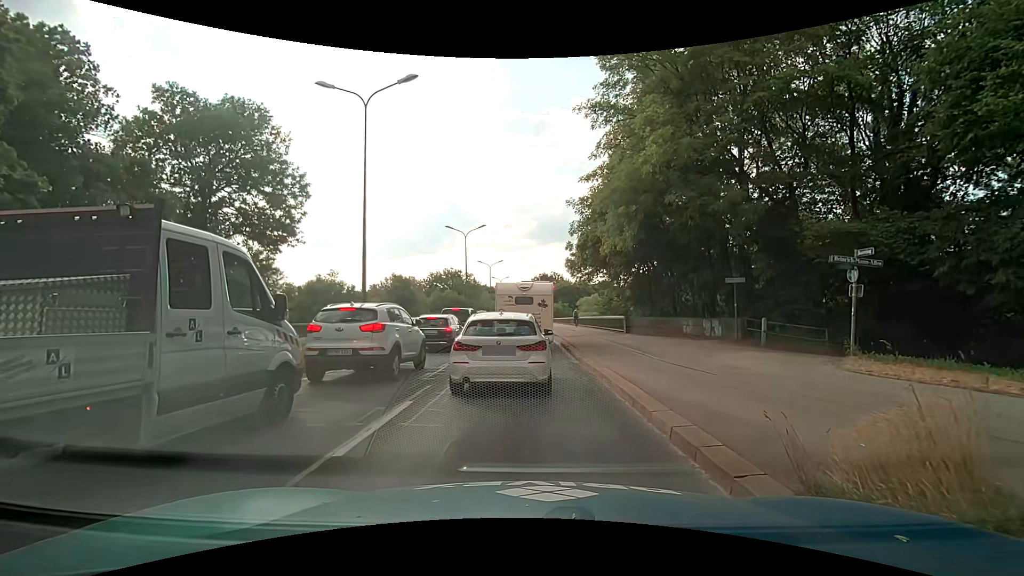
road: trunk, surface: asphalt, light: Day
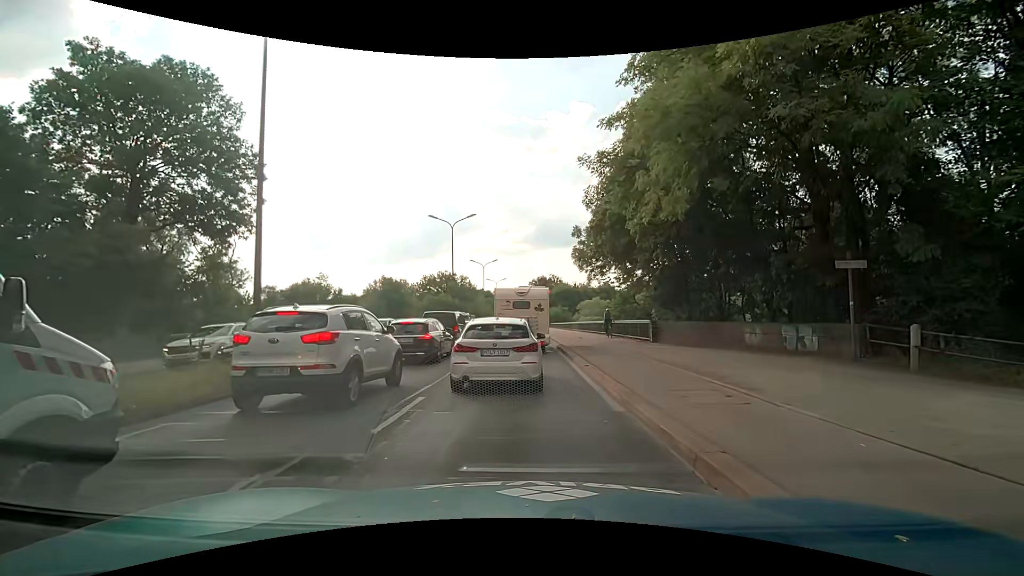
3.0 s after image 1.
(-0.1, +7.5) m; 0°
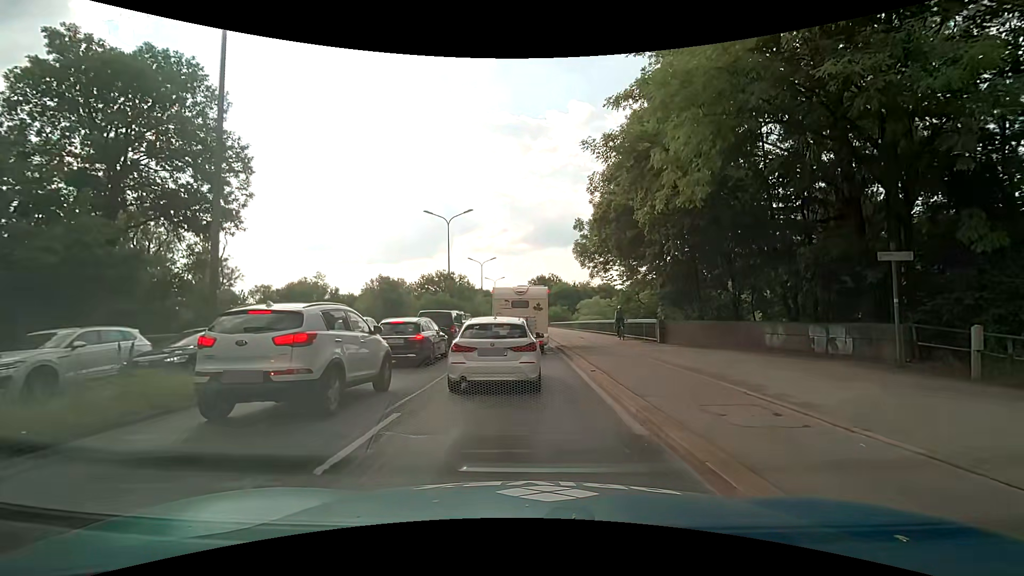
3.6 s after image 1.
(0.0, +1.6) m; 0°
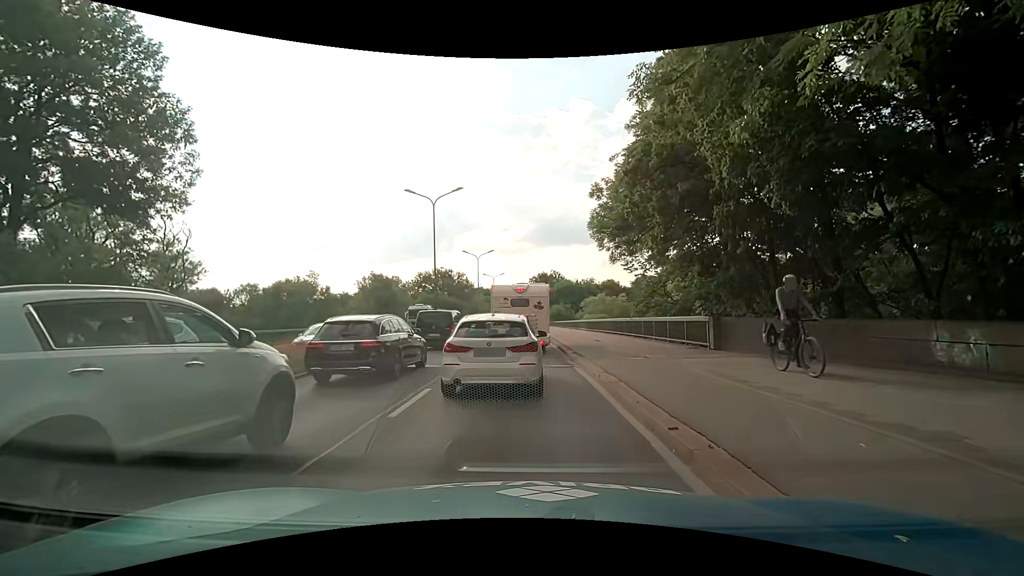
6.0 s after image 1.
(0.0, +6.7) m; -1°
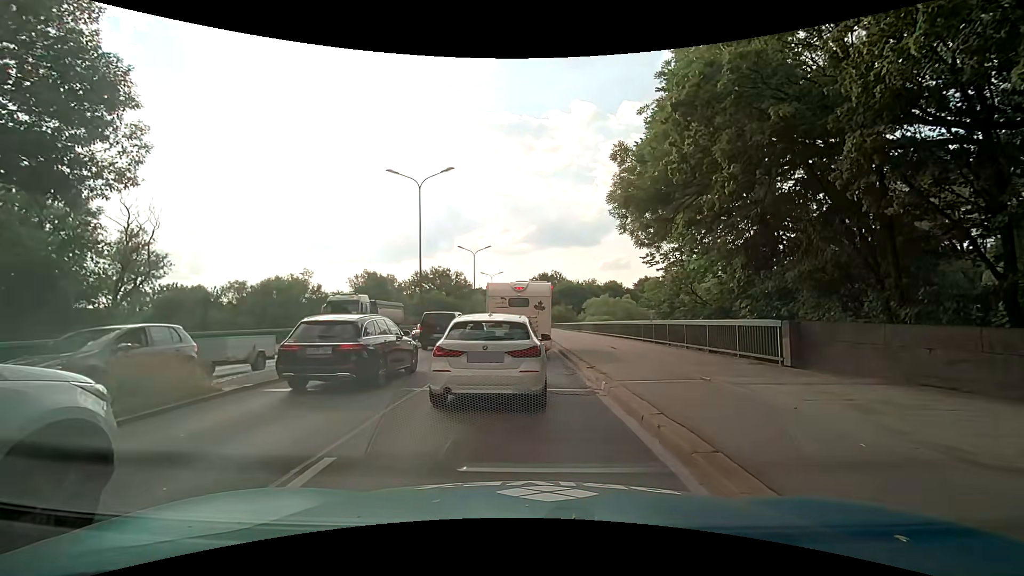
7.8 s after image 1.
(+0.1, +4.8) m; +1°
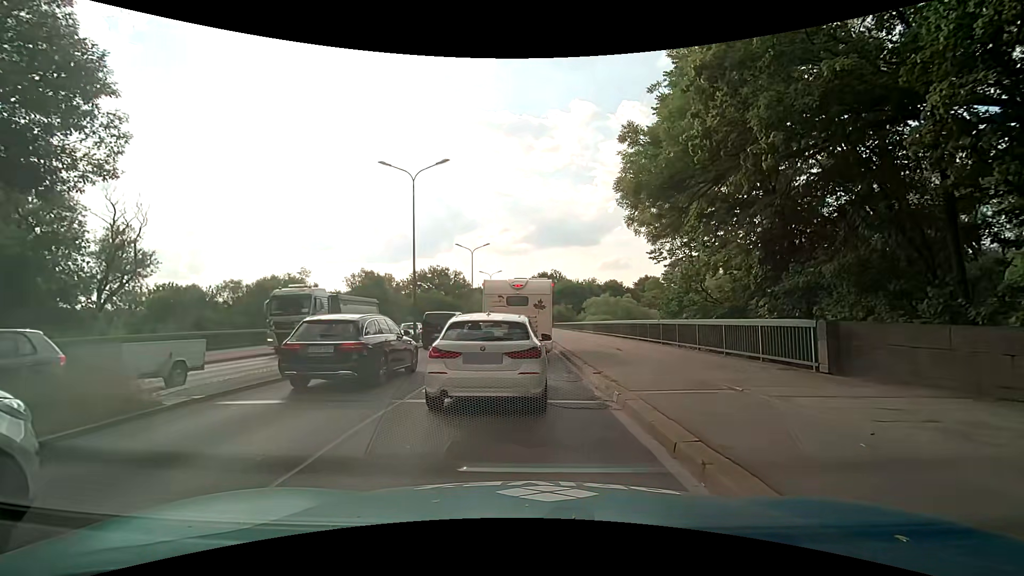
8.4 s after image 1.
(0.0, +1.5) m; 0°
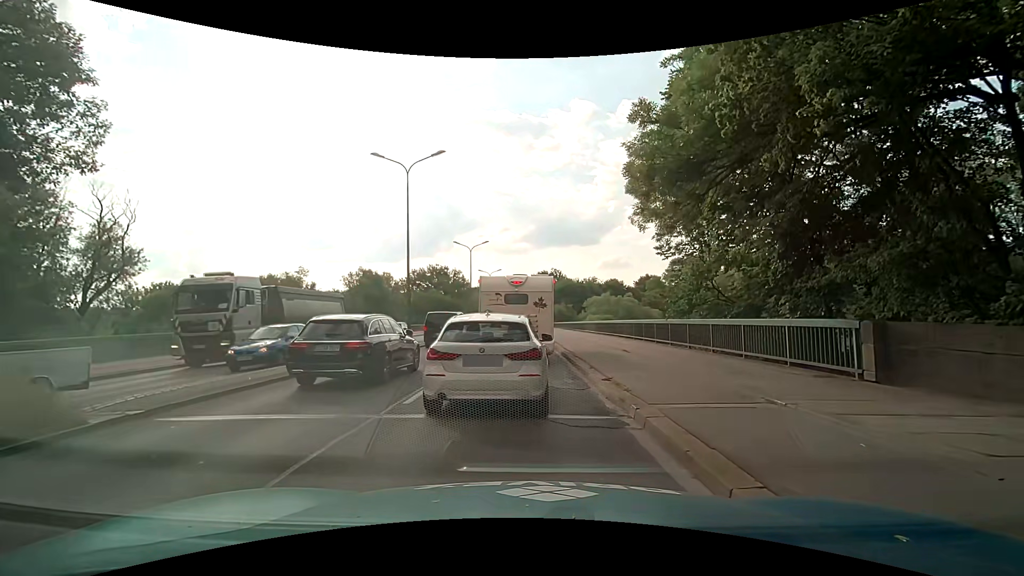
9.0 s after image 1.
(0.0, +1.3) m; +2°
